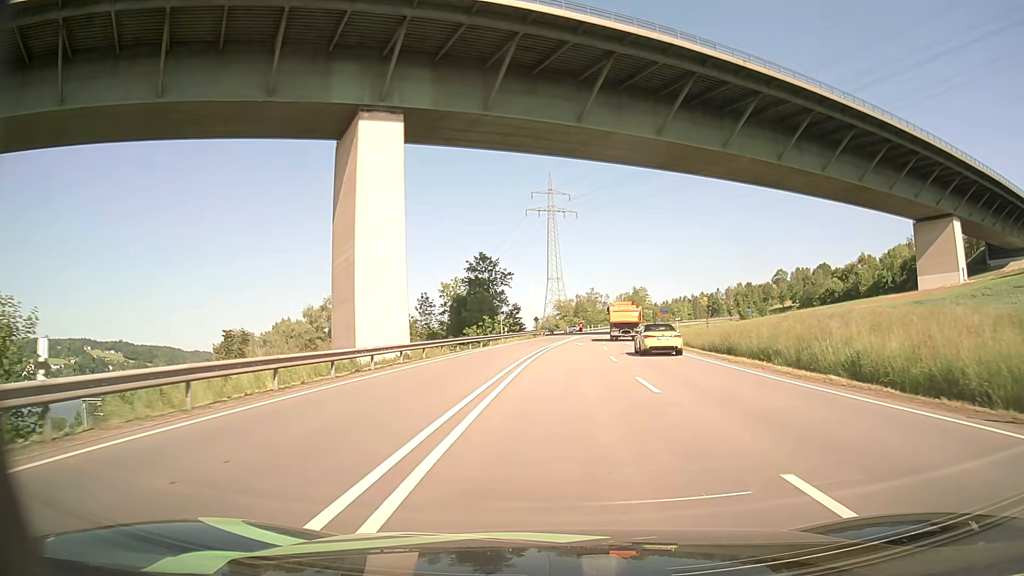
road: primary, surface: asphalt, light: Day
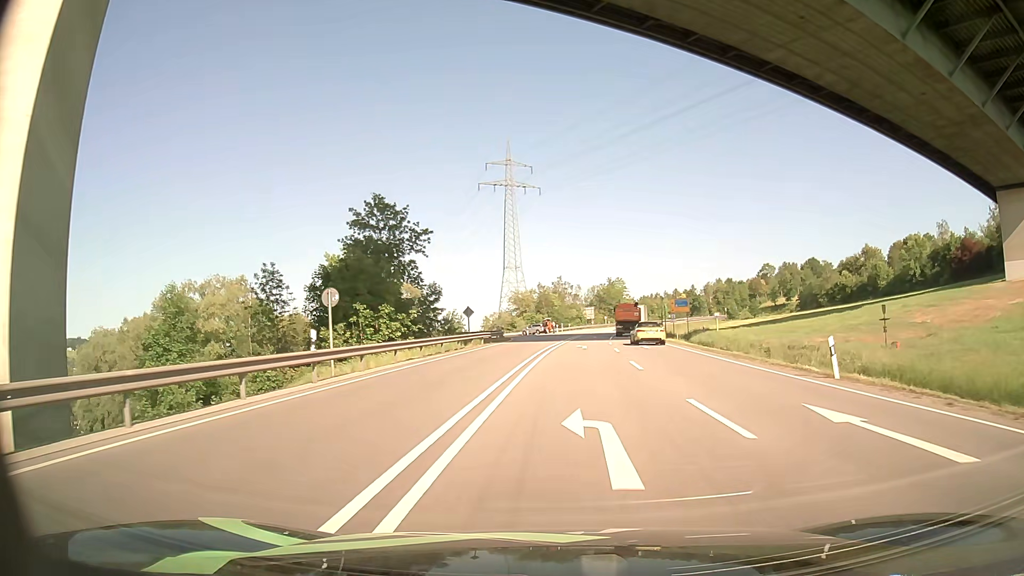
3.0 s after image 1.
(+1.1, +41.9) m; +3°
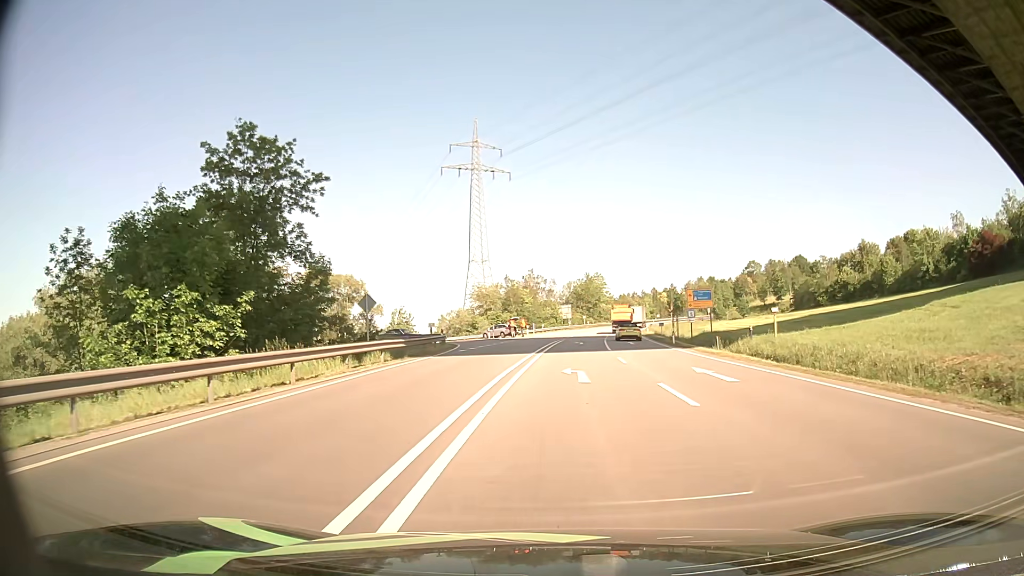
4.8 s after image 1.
(+0.4, +20.9) m; +2°
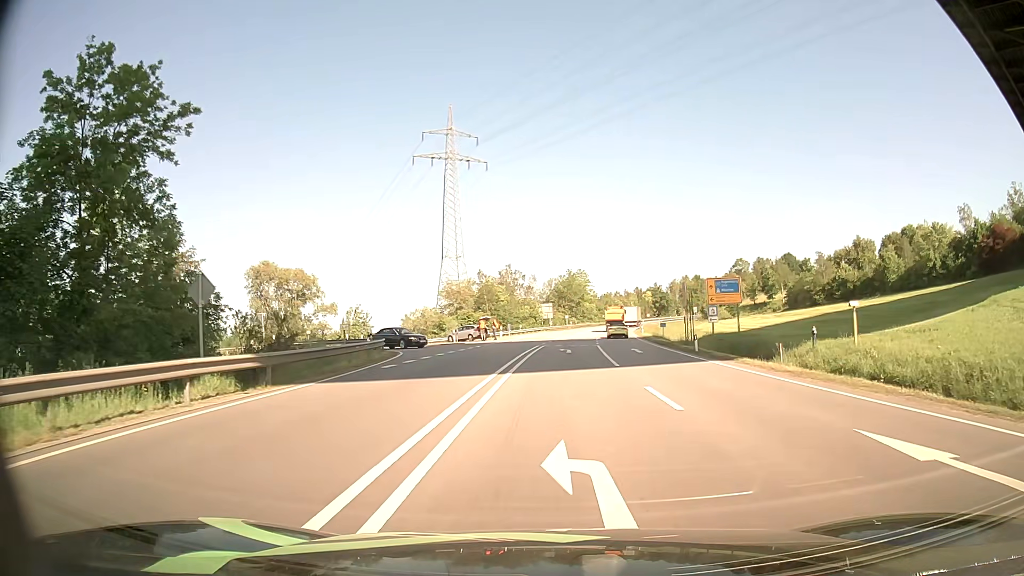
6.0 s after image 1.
(+0.2, +12.2) m; +2°
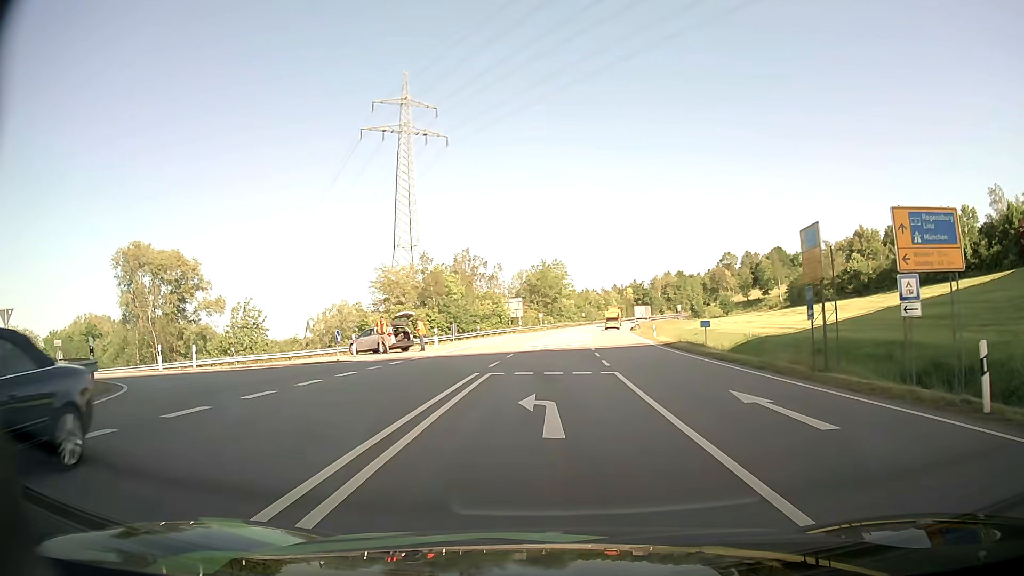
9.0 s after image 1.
(+0.5, +23.8) m; +2°
